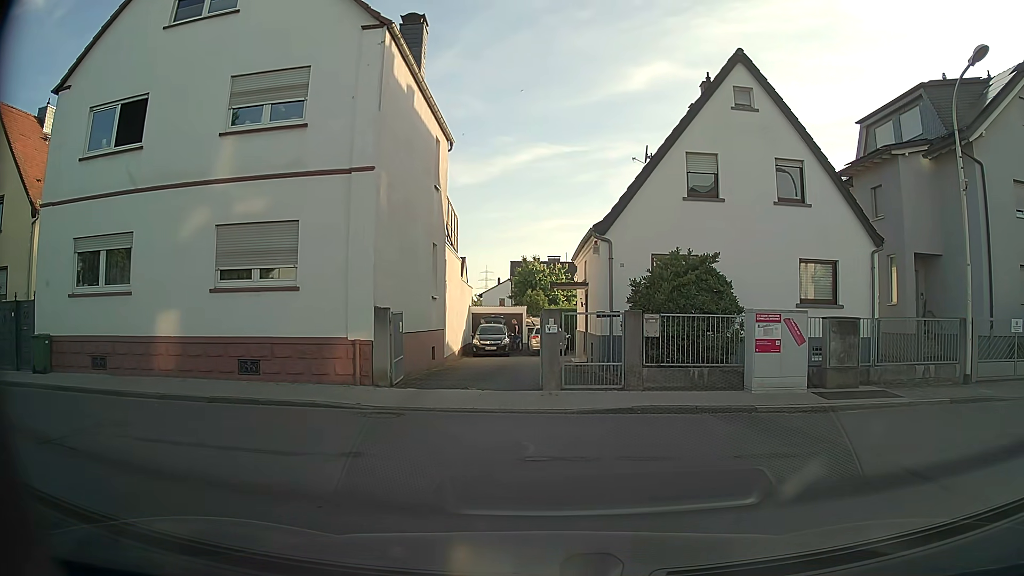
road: residential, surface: asphalt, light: Day
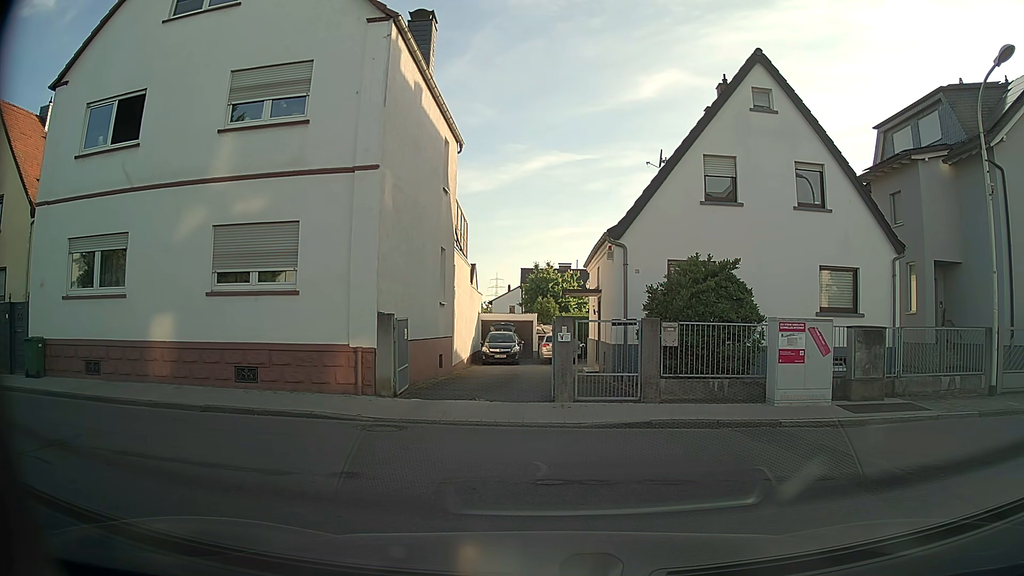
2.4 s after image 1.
(0.0, +0.7) m; 0°
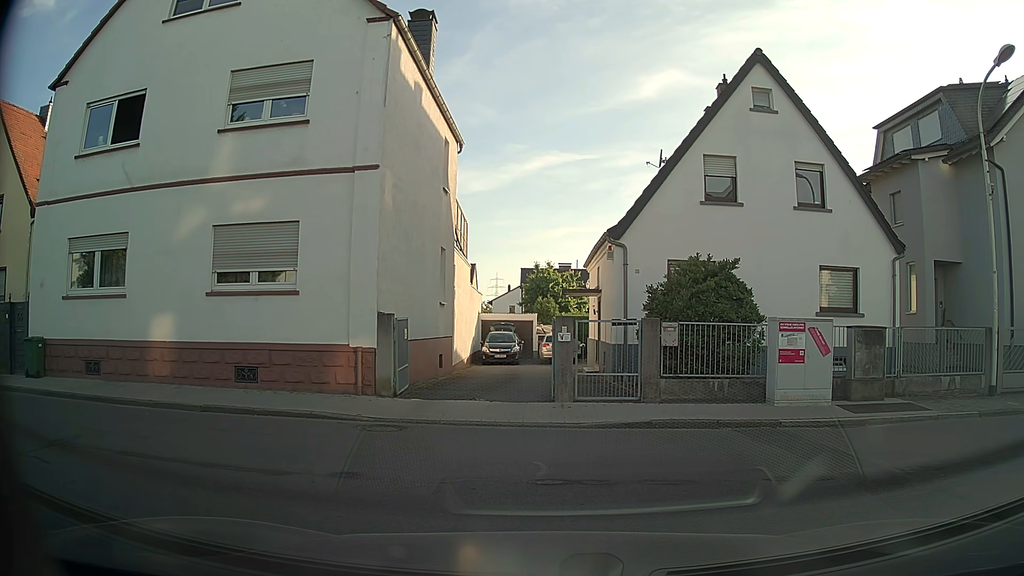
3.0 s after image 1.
(0.0, 0.0) m; 0°
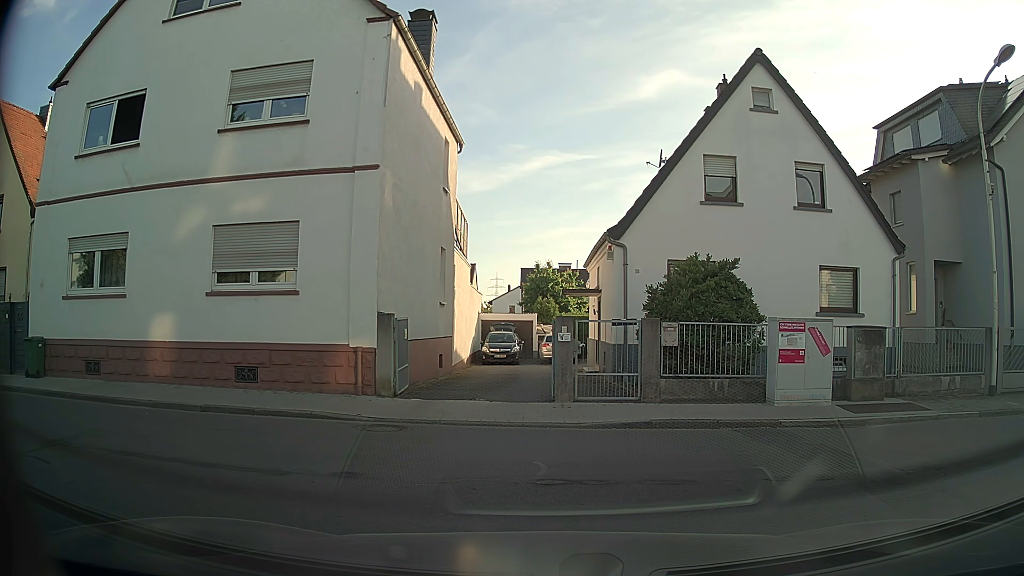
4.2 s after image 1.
(0.0, 0.0) m; 0°
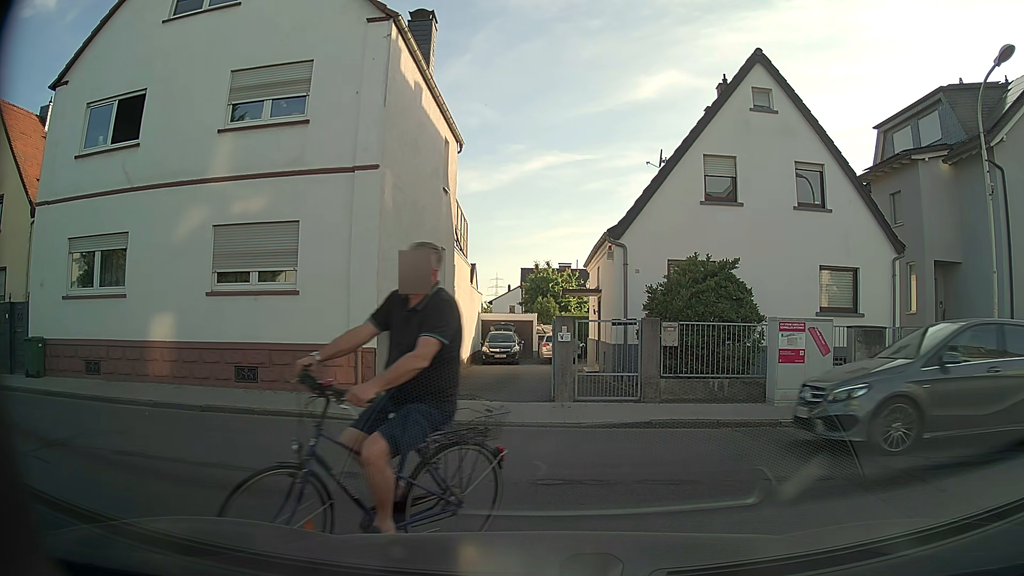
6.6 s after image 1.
(0.0, 0.0) m; 0°
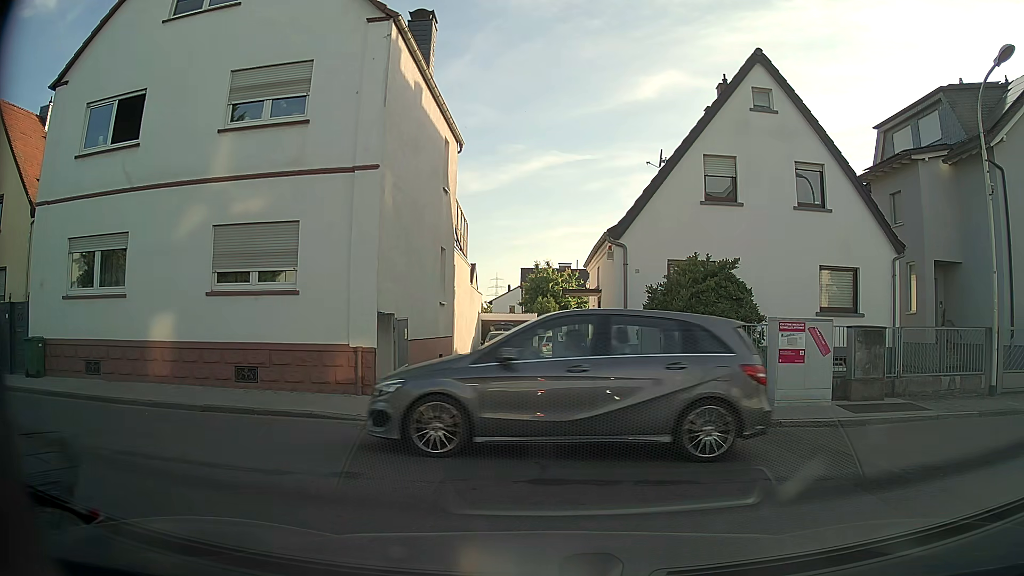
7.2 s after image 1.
(0.0, 0.0) m; 0°
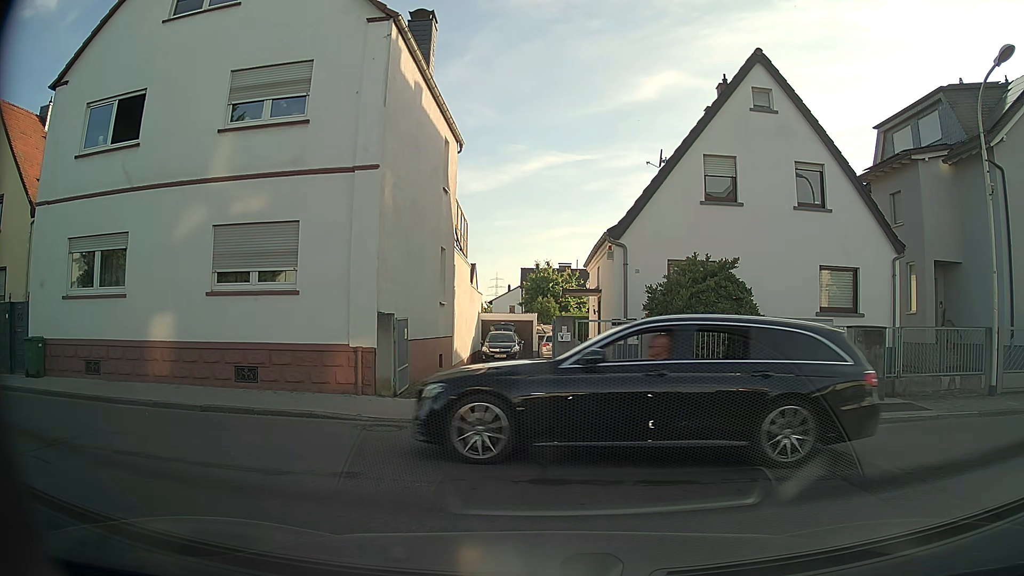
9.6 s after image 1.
(0.0, 0.0) m; 0°
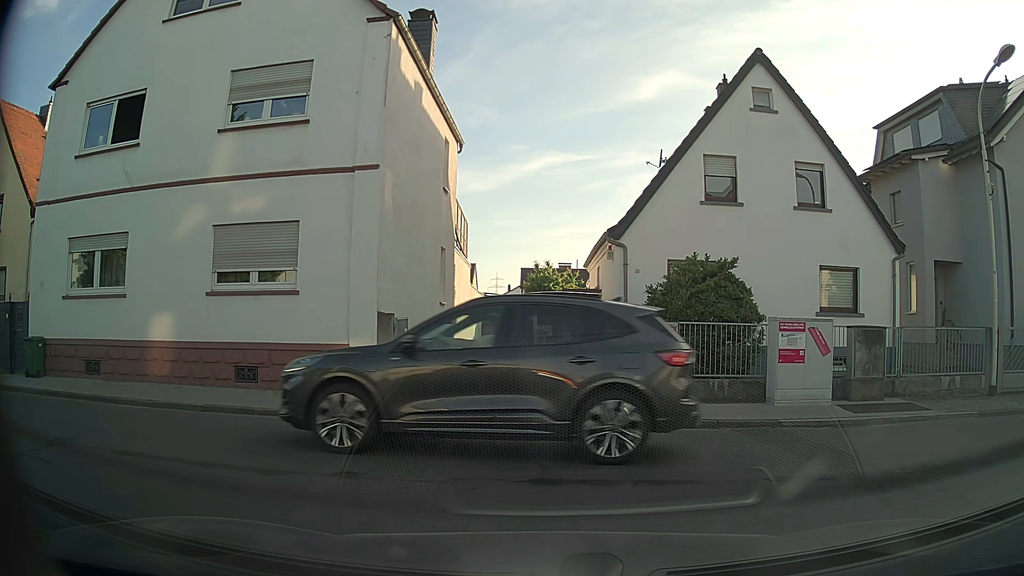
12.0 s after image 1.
(0.0, 0.0) m; 0°
